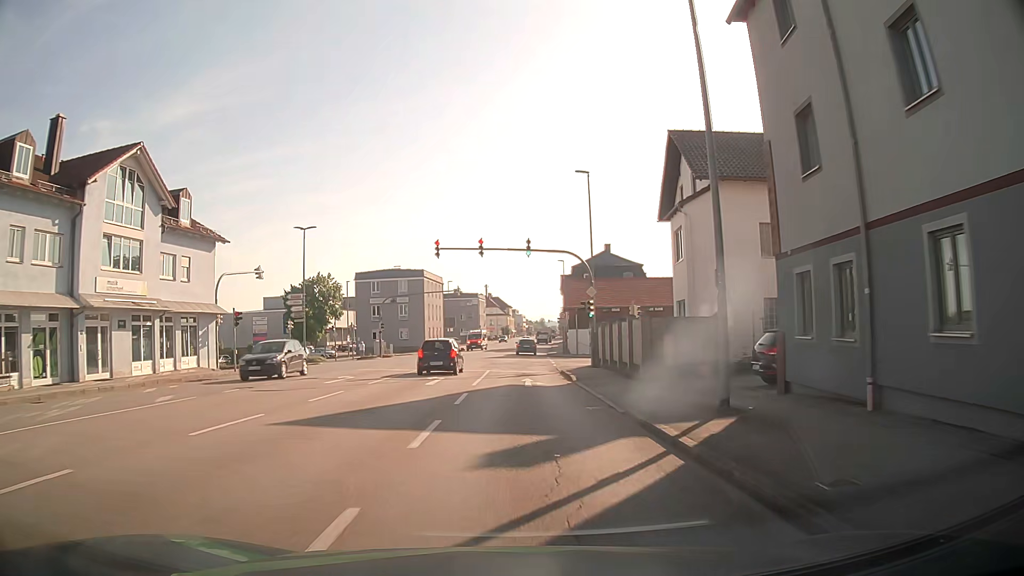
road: tertiary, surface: asphalt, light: Day
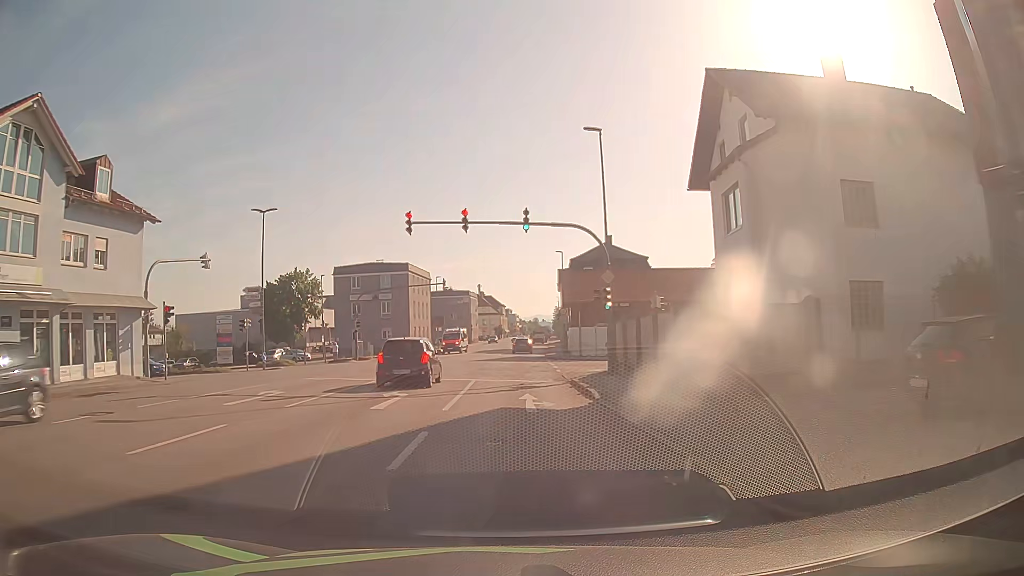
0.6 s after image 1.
(0.0, +7.6) m; +1°
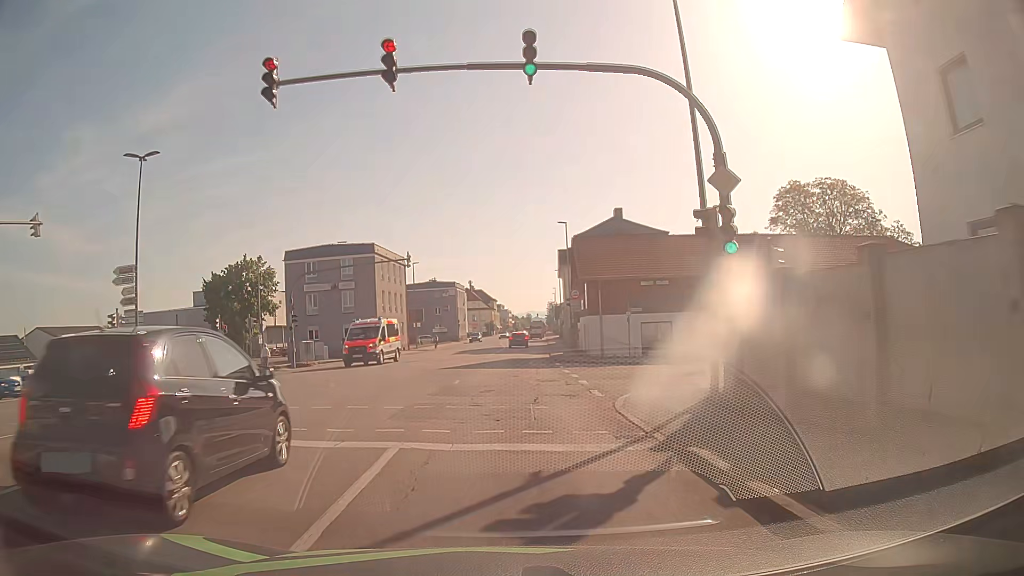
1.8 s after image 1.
(-0.1, +15.1) m; -1°
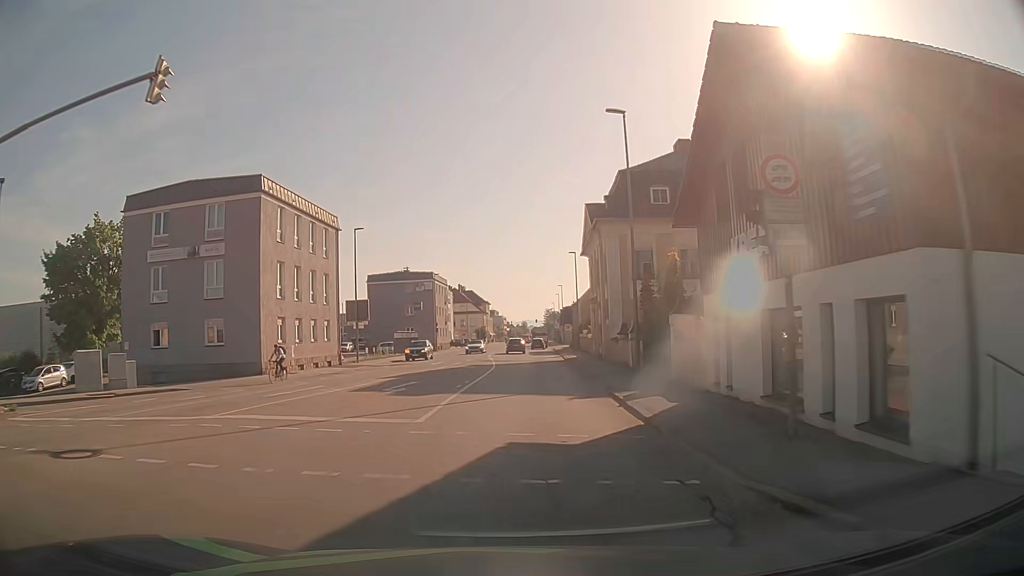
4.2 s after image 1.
(+0.4, +29.2) m; +1°
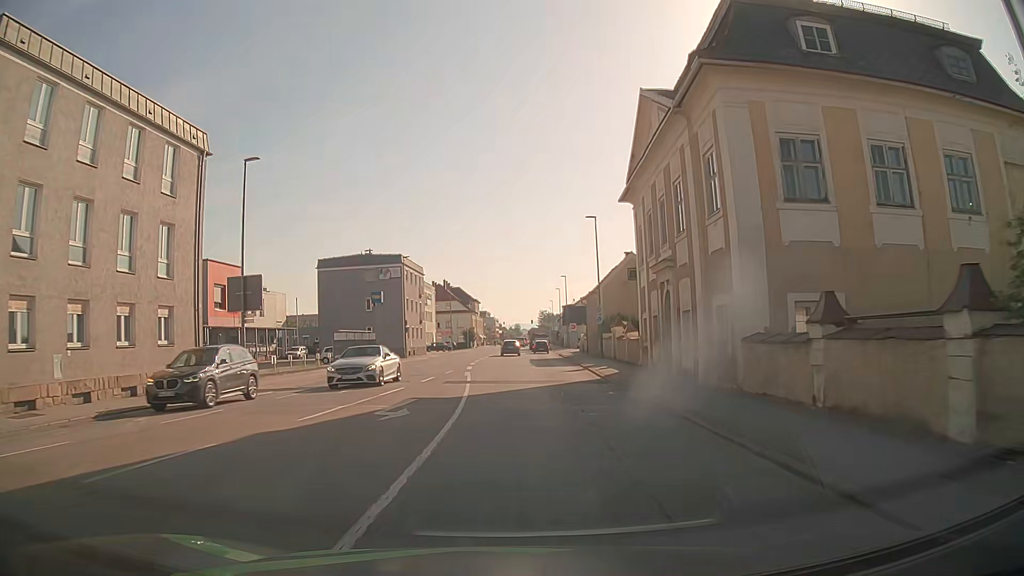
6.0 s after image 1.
(+0.2, +21.4) m; +1°
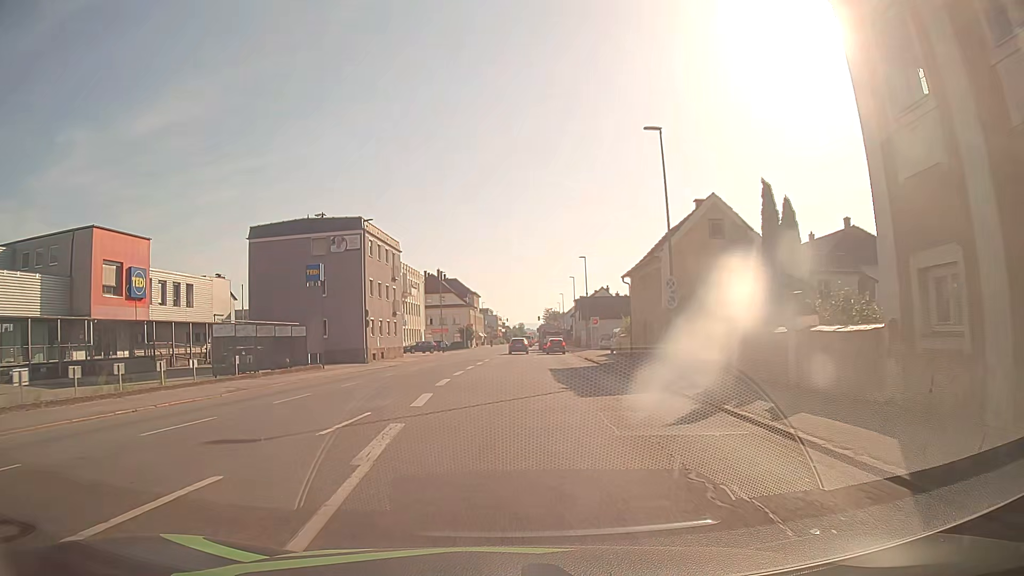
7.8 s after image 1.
(0.0, +20.5) m; 0°
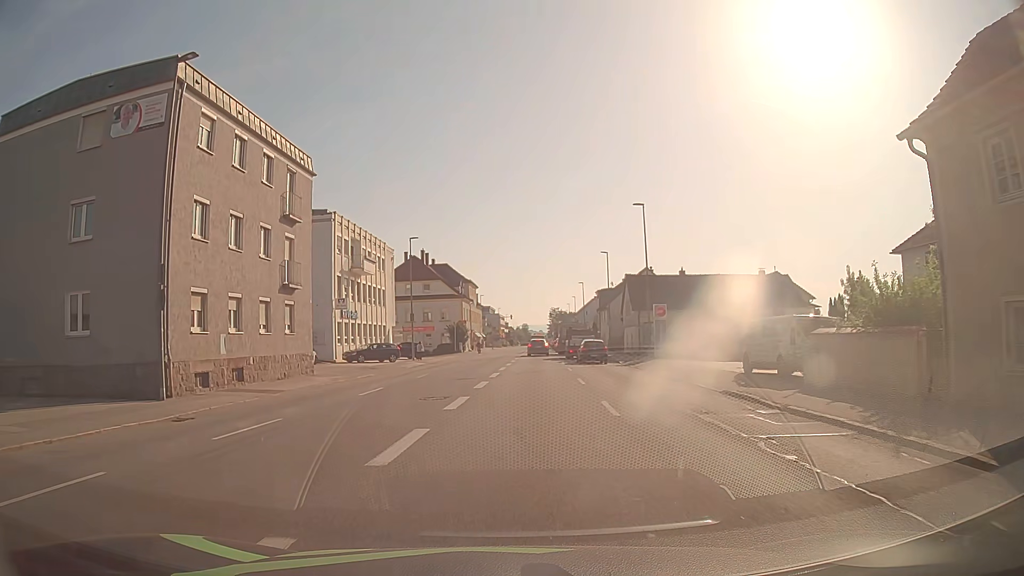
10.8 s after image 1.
(-0.3, +30.1) m; -1°
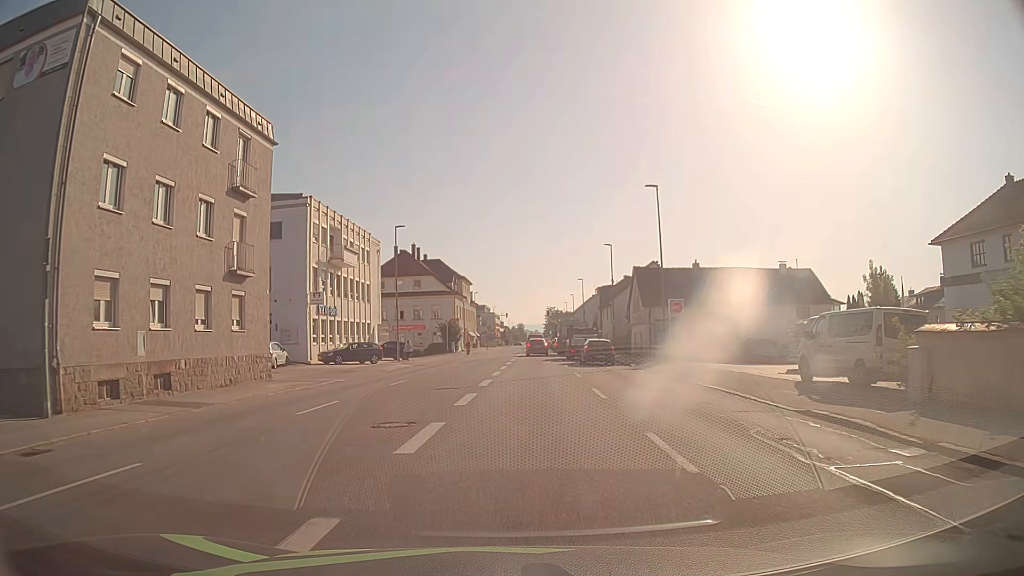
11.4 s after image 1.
(0.0, +5.4) m; 0°
(0, +10) (+1, +20) (+1, +30) (+1, +40) (+2, +50) (+2, +60) (+3, +70) (+3, +80) (+3, +90) (+4, +100) m
